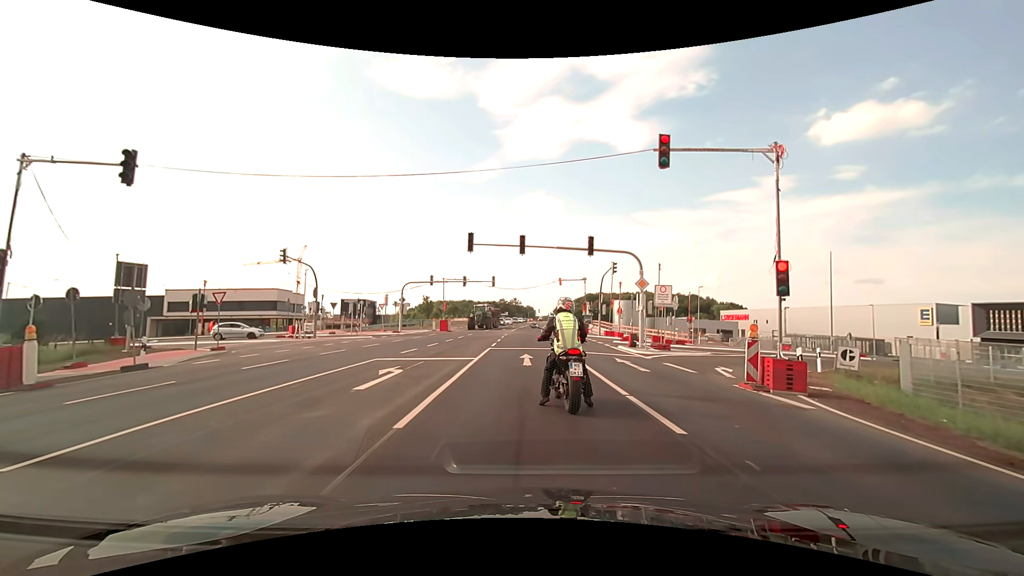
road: primary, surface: asphalt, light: Day
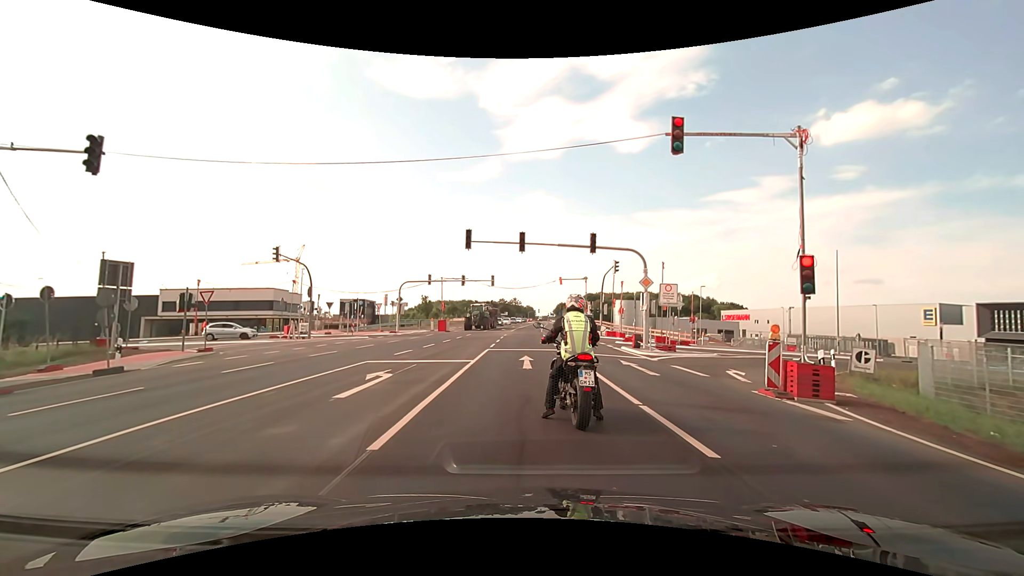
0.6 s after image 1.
(0.0, +0.9) m; 0°
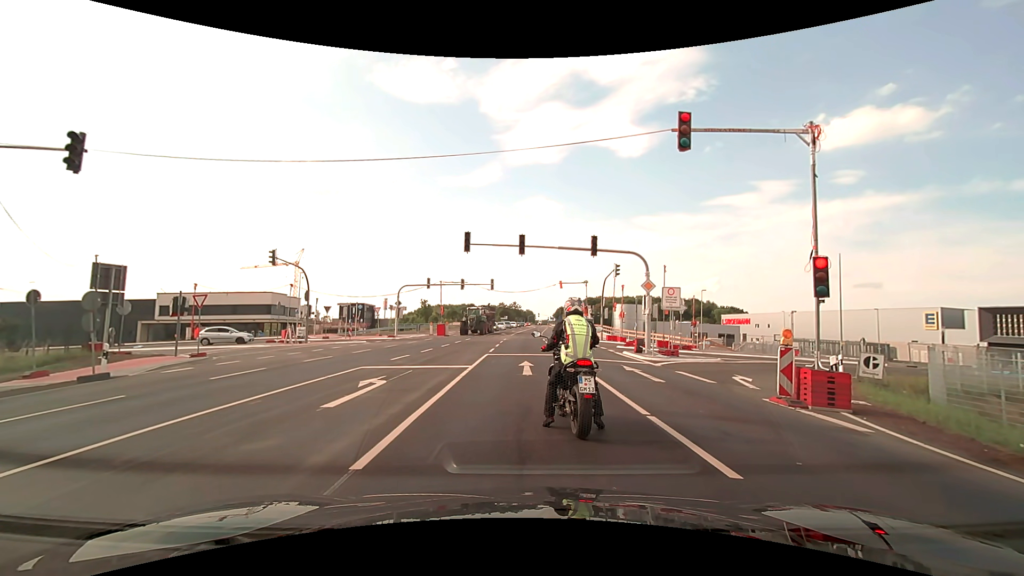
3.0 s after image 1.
(0.0, +0.6) m; 0°
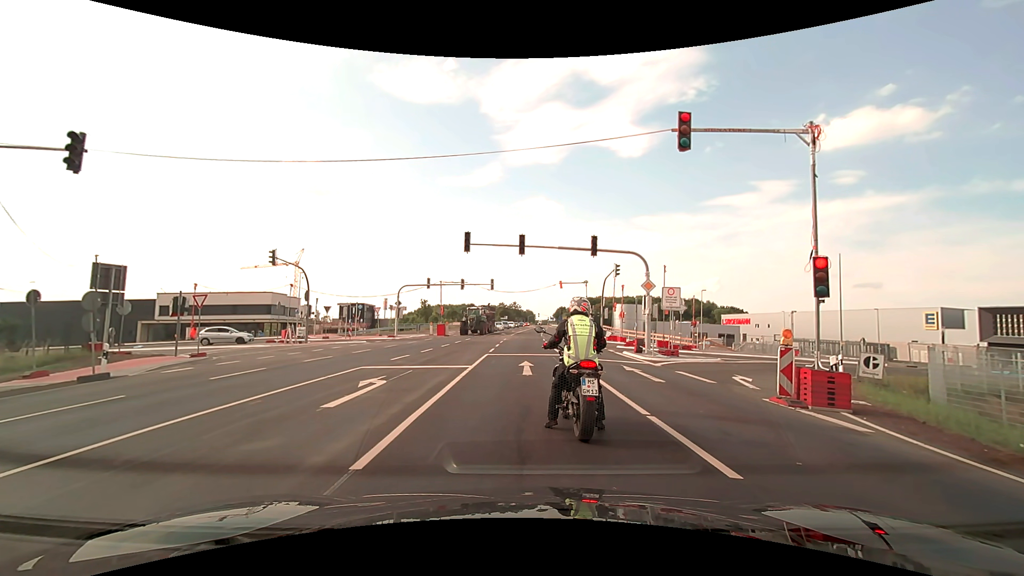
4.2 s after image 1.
(0.0, 0.0) m; 0°
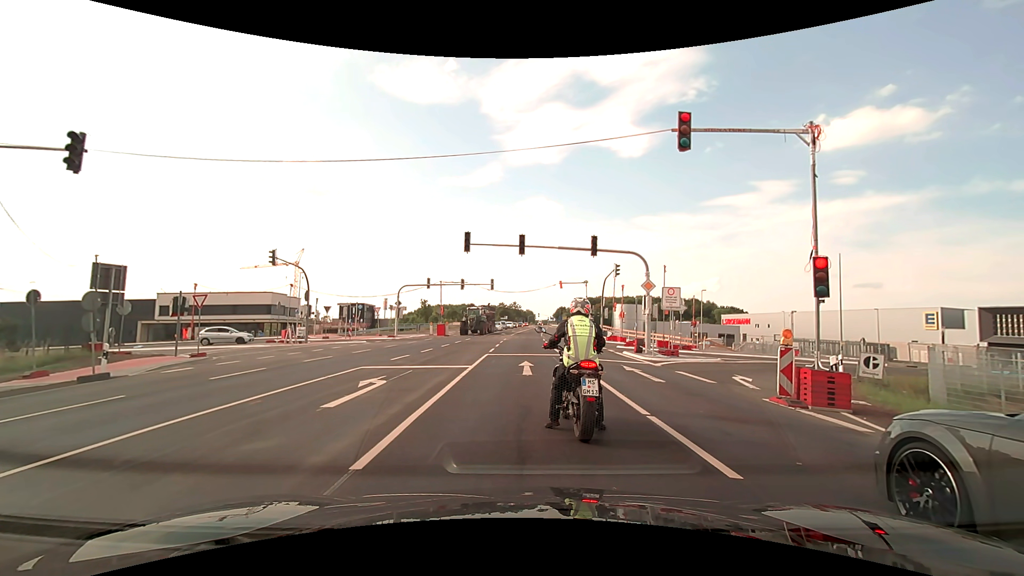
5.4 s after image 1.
(0.0, 0.0) m; 0°
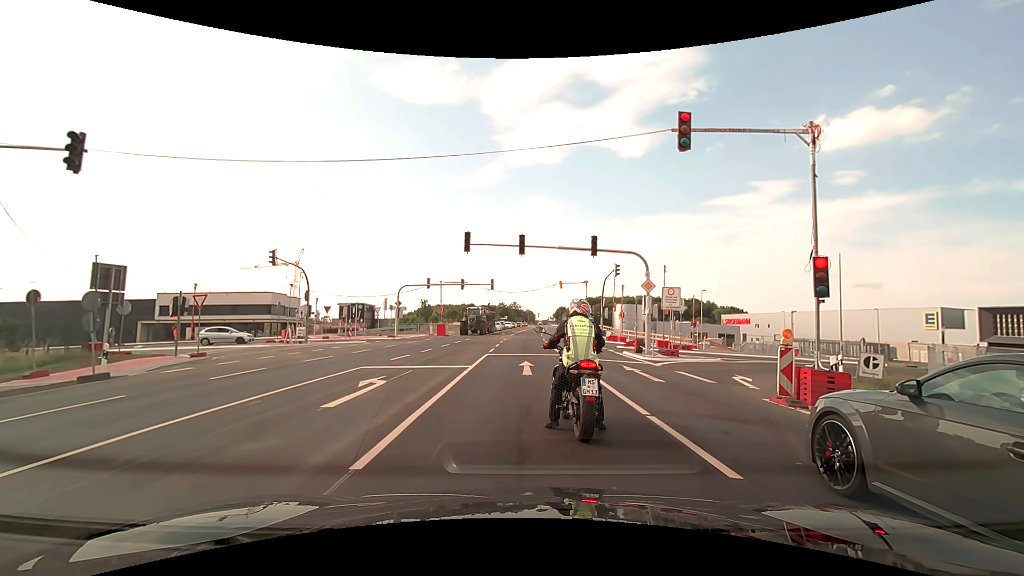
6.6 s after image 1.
(0.0, 0.0) m; 0°
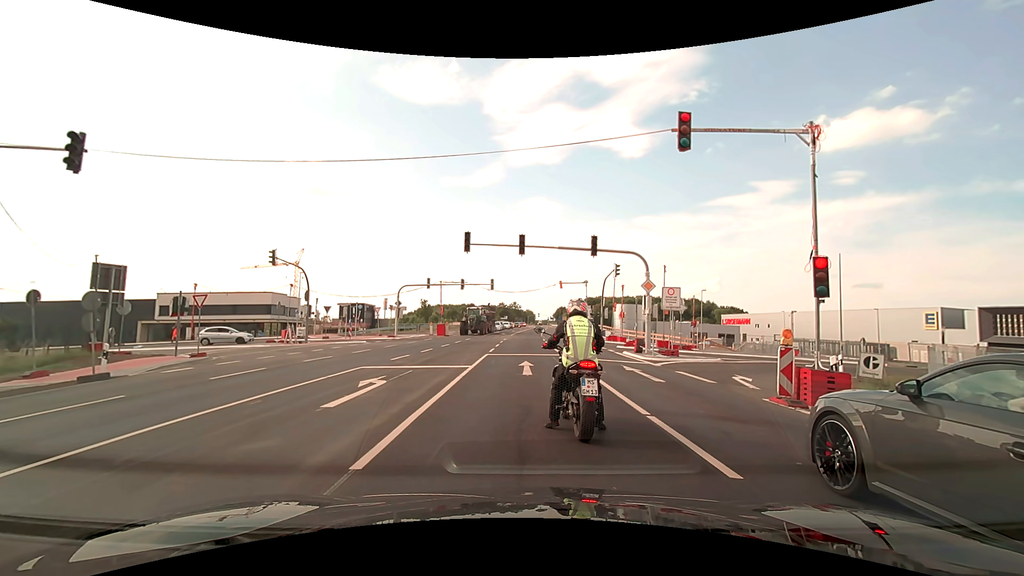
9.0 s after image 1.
(0.0, 0.0) m; 0°
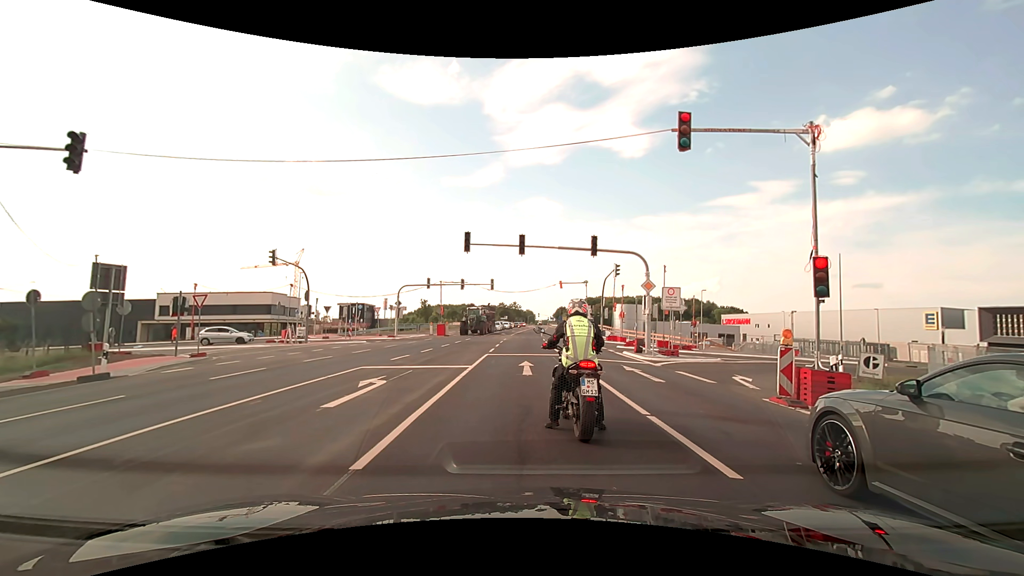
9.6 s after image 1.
(0.0, 0.0) m; 0°
(0, +10) (0, +20) (0, +30) (0, +40) (0, +50) (0, +60) (+1, +70) (+1, +80) (+2, +90) (+2, +100) m
